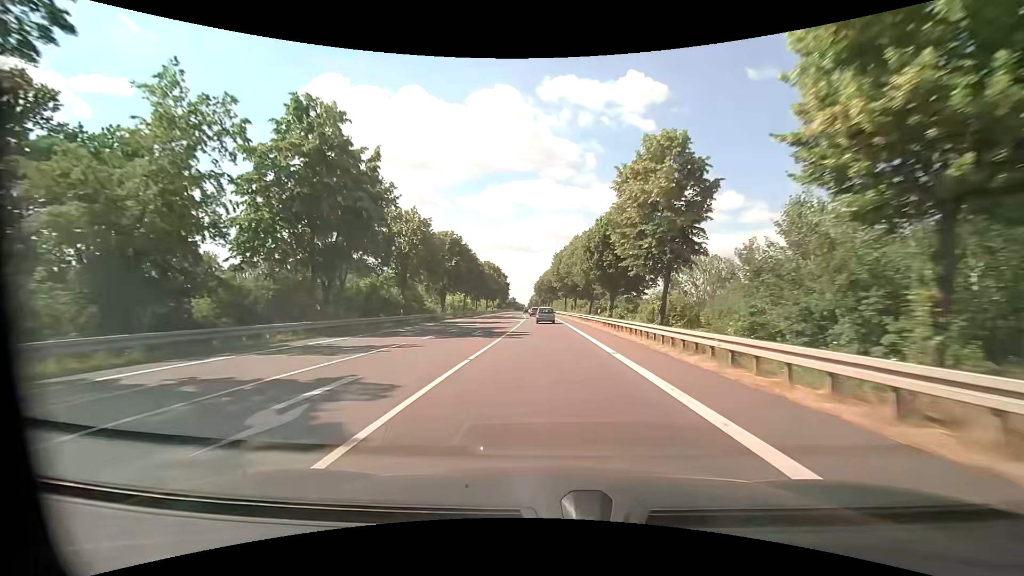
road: primary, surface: asphalt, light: Day
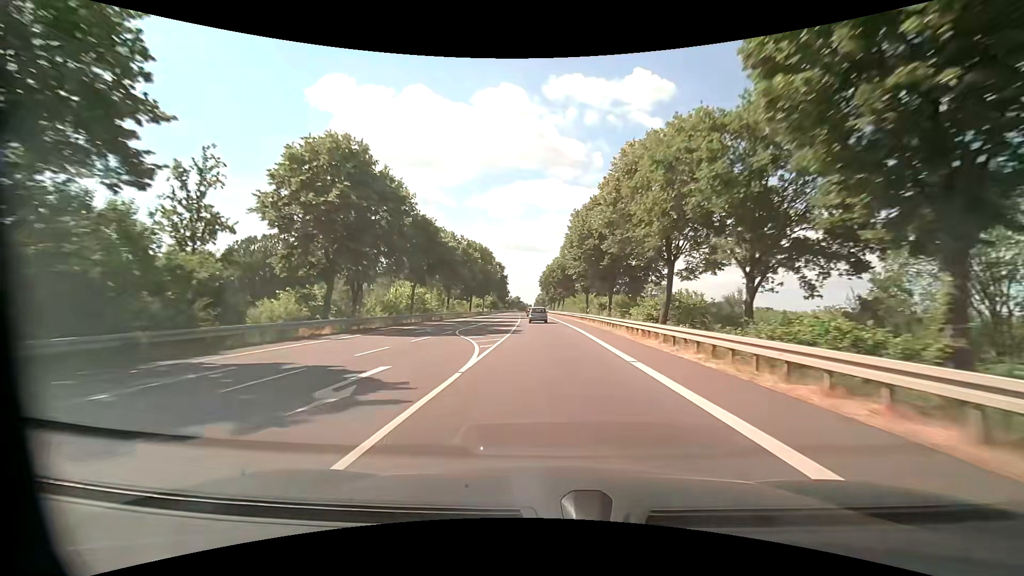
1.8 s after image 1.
(-0.2, +38.7) m; -1°
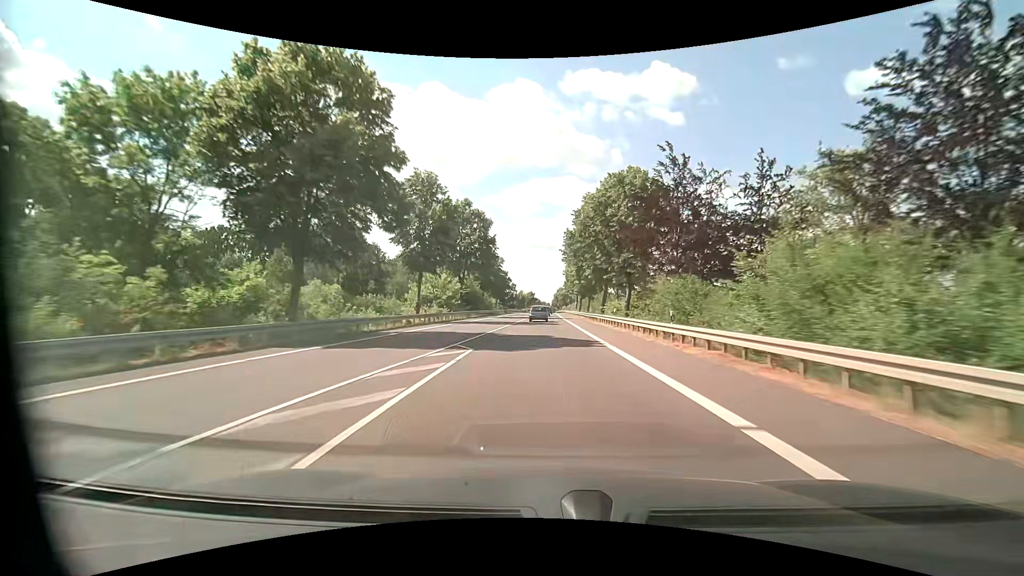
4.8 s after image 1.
(-0.8, +66.8) m; -2°
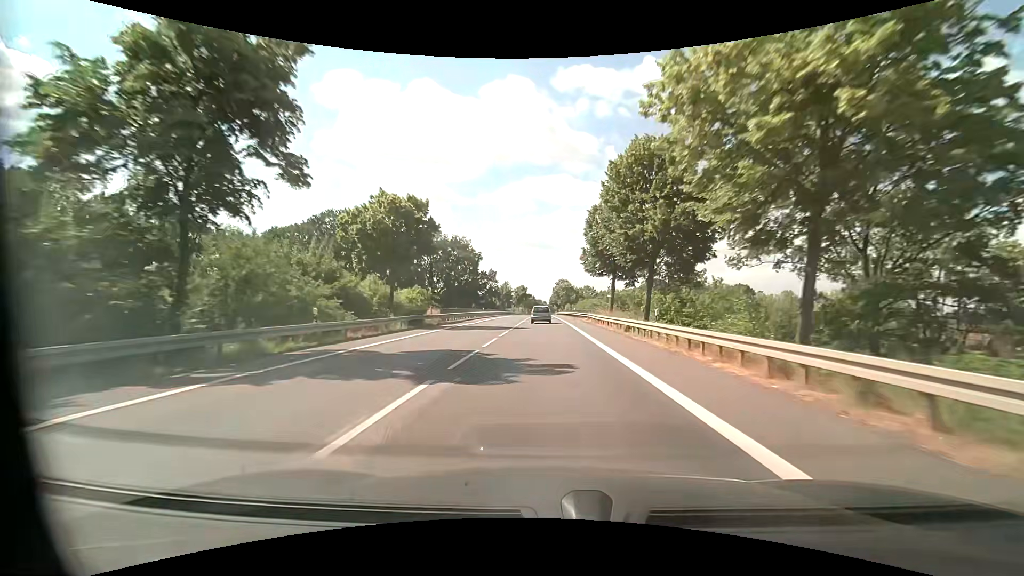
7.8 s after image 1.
(+0.3, +66.6) m; 0°
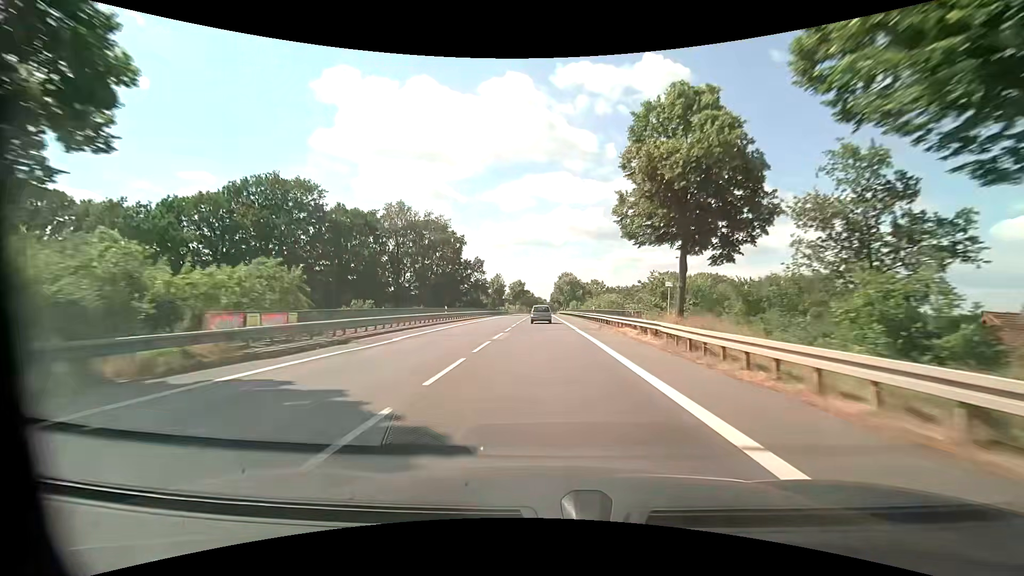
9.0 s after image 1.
(+0.2, +26.0) m; 0°
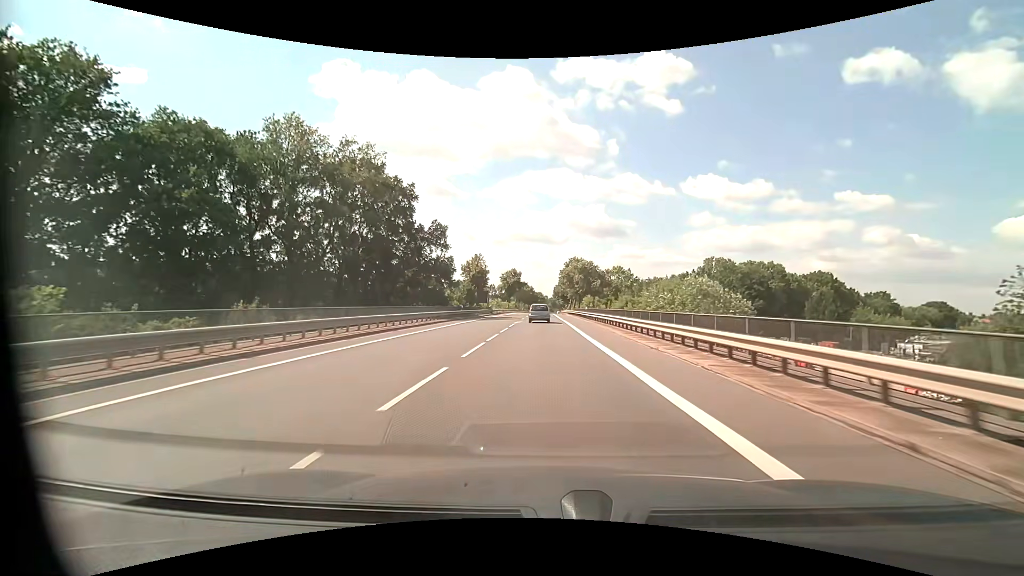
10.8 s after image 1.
(-0.2, +38.4) m; 0°
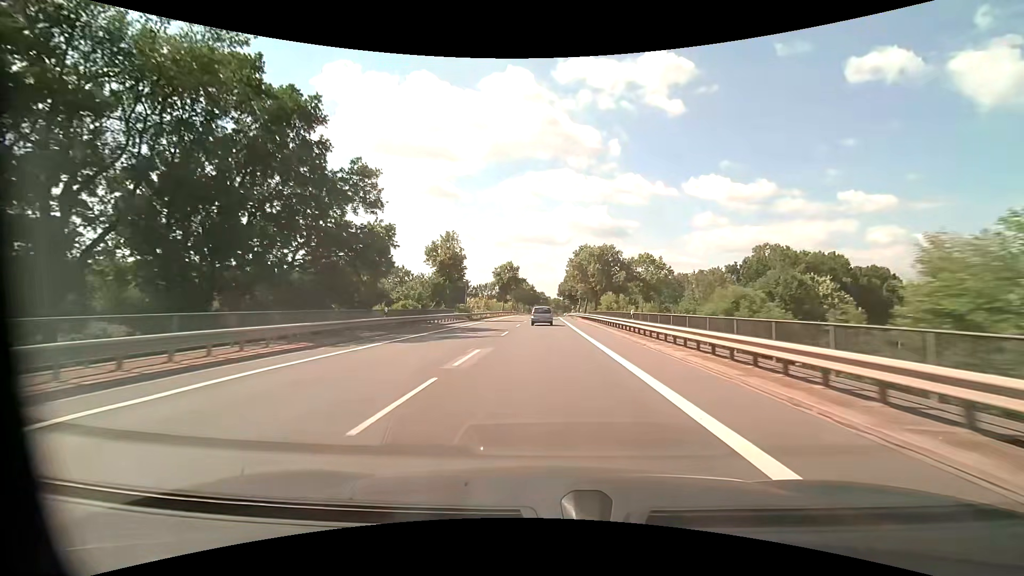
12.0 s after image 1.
(0.0, +25.3) m; 0°
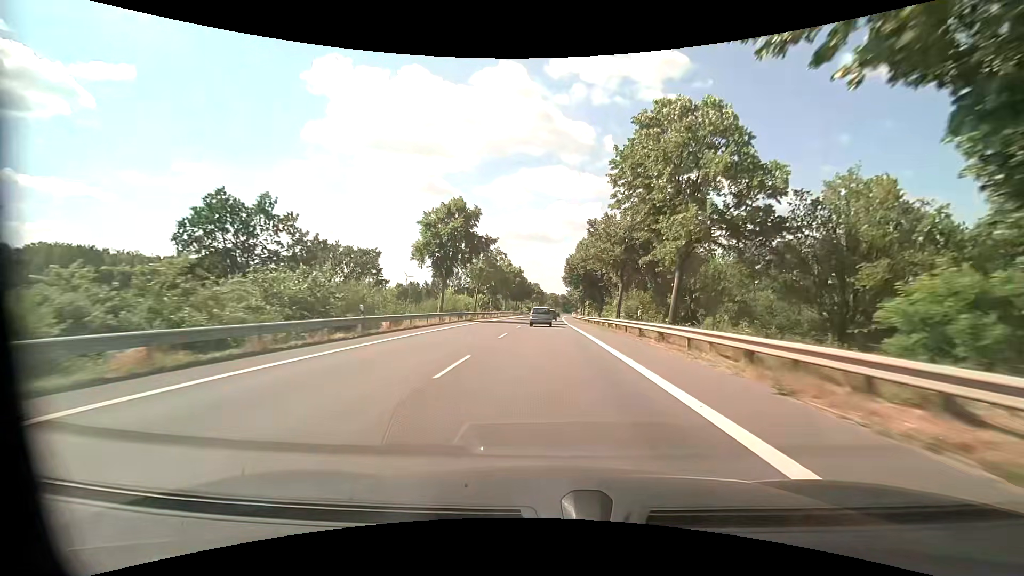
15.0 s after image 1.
(+0.2, +62.5) m; +1°
(0, +10) (0, +20) (0, +30) (0, +40) (0, +50) (0, +60) (+1, +70) (+1, +80) (+1, +90) (+1, +100) m
